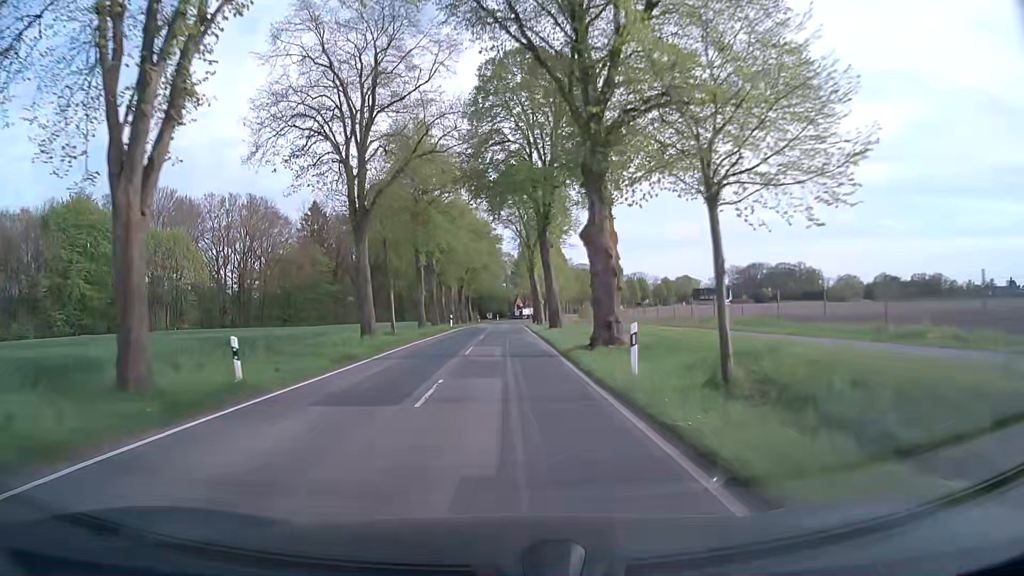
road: secondary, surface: asphalt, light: Day
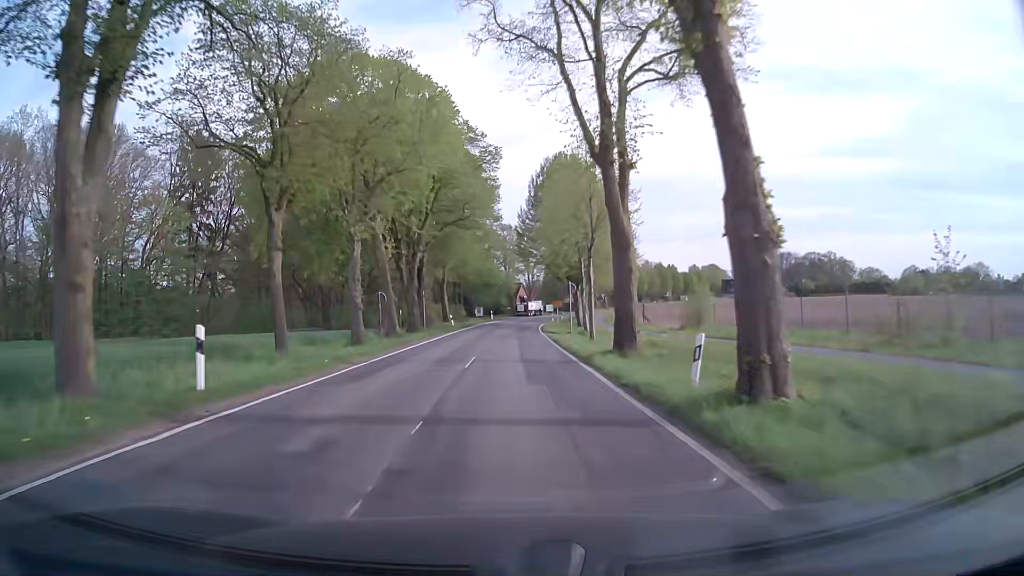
(-0.2, +51.9) m; 0°
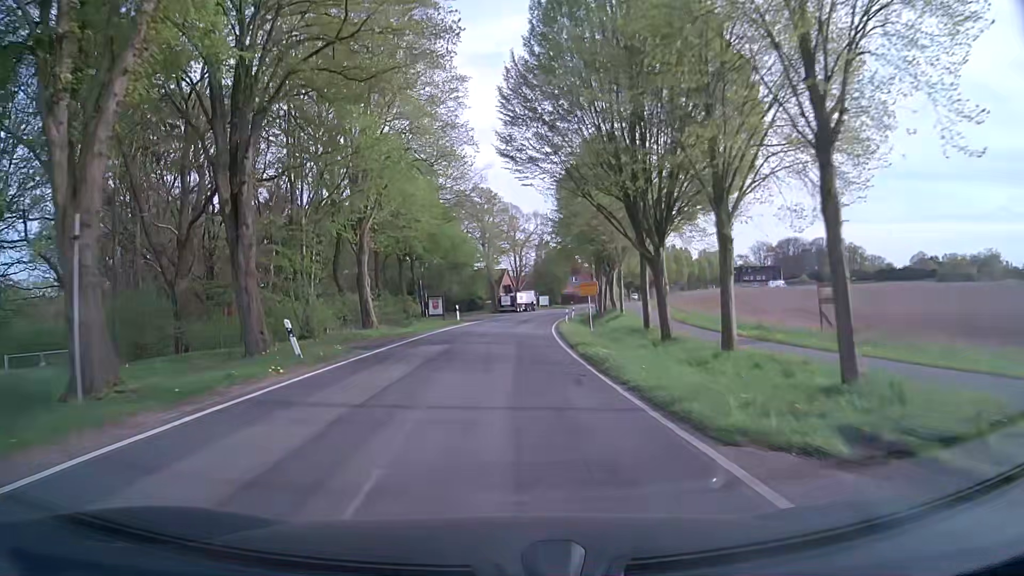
(+0.6, +37.4) m; +1°
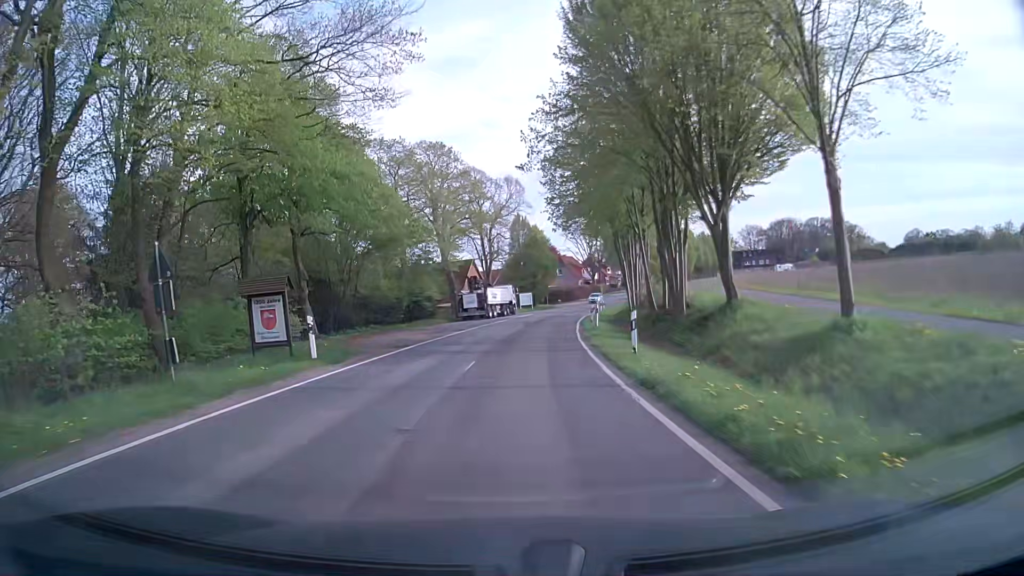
(+0.8, +31.7) m; +3°
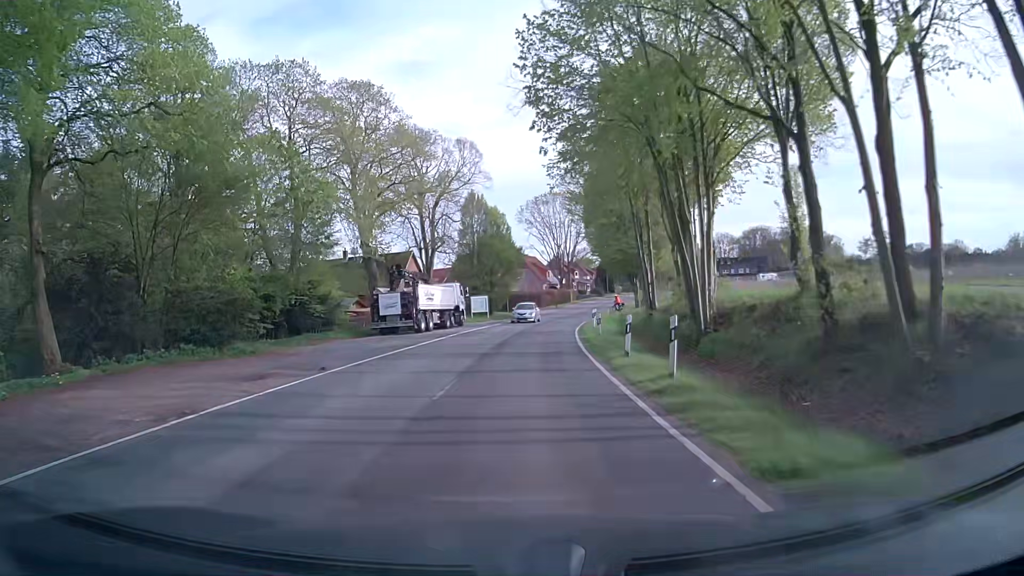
(+0.5, +21.4) m; +3°
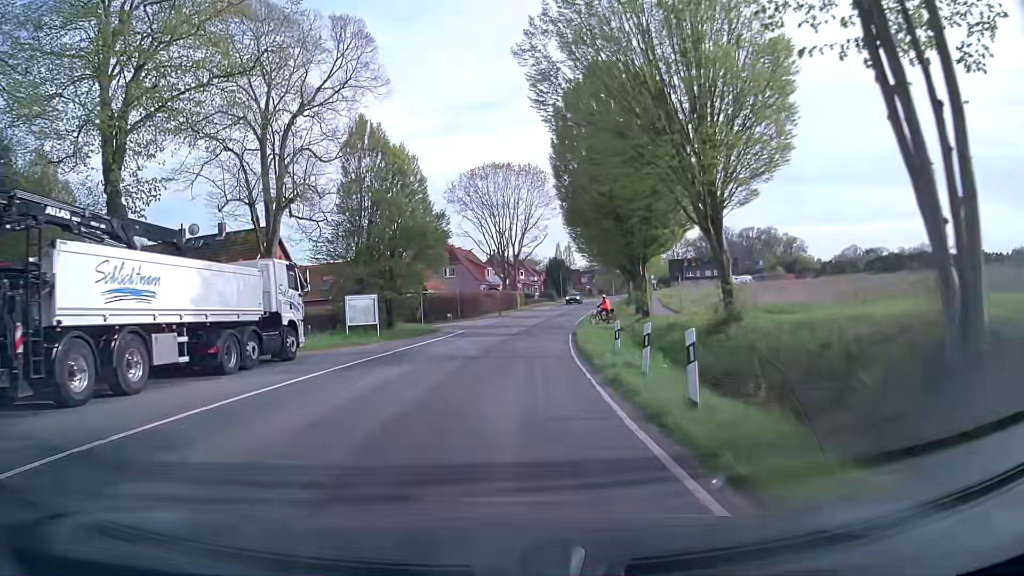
(+1.3, +27.3) m; +5°
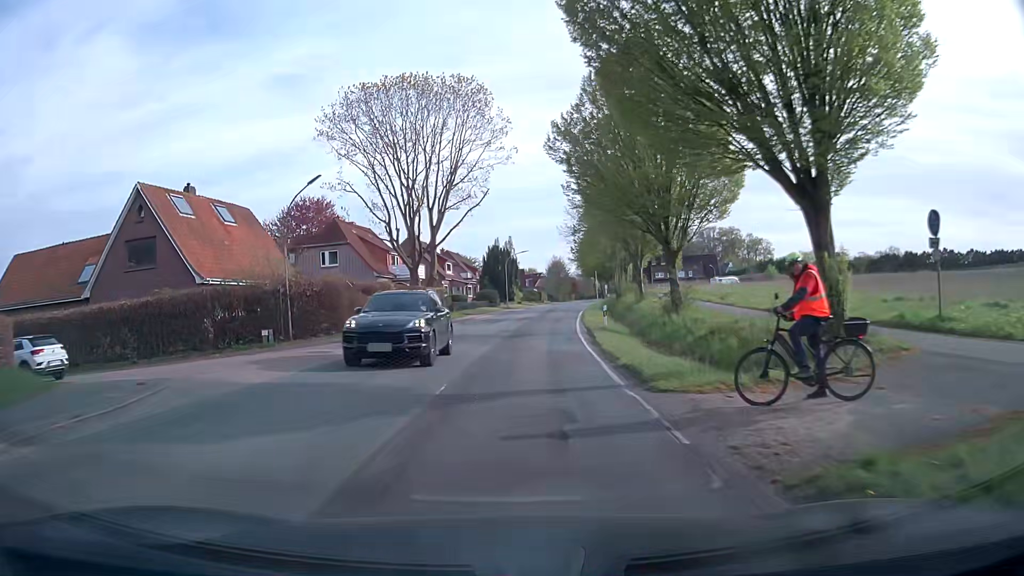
(+2.2, +35.0) m; +6°
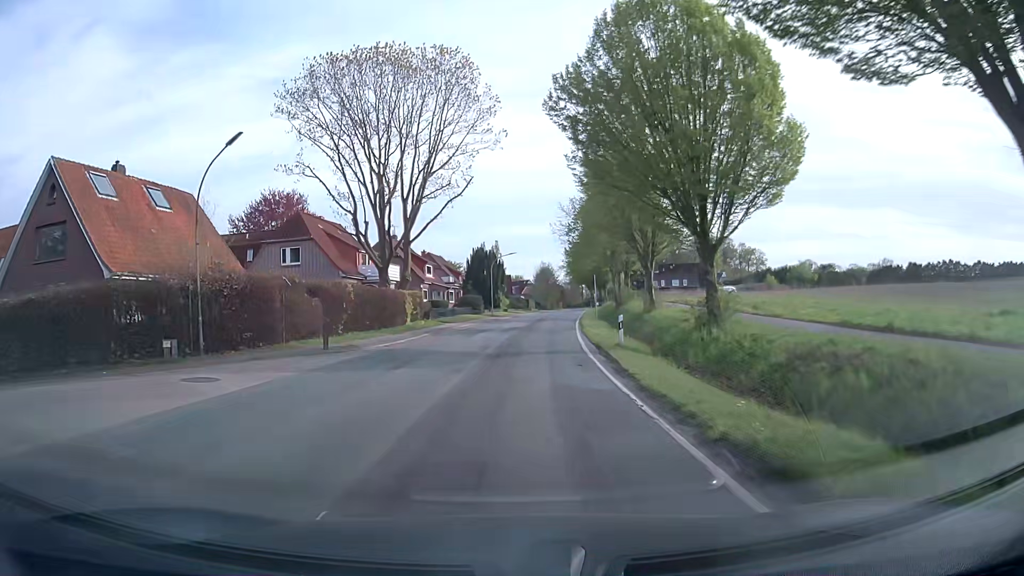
(+0.1, +7.1) m; +1°
(0, +10) (+1, +20) (+1, +30) (+3, +40) (+4, +50) (+5, +60) (+6, +70) (+8, +80) (+9, +89) (+11, +99) m
